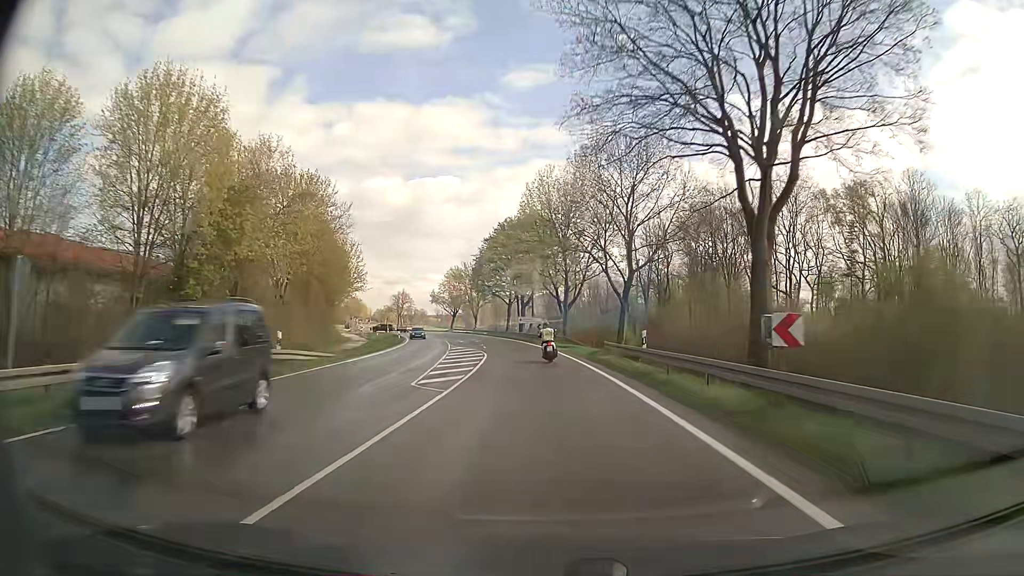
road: secondary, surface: asphalt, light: Day
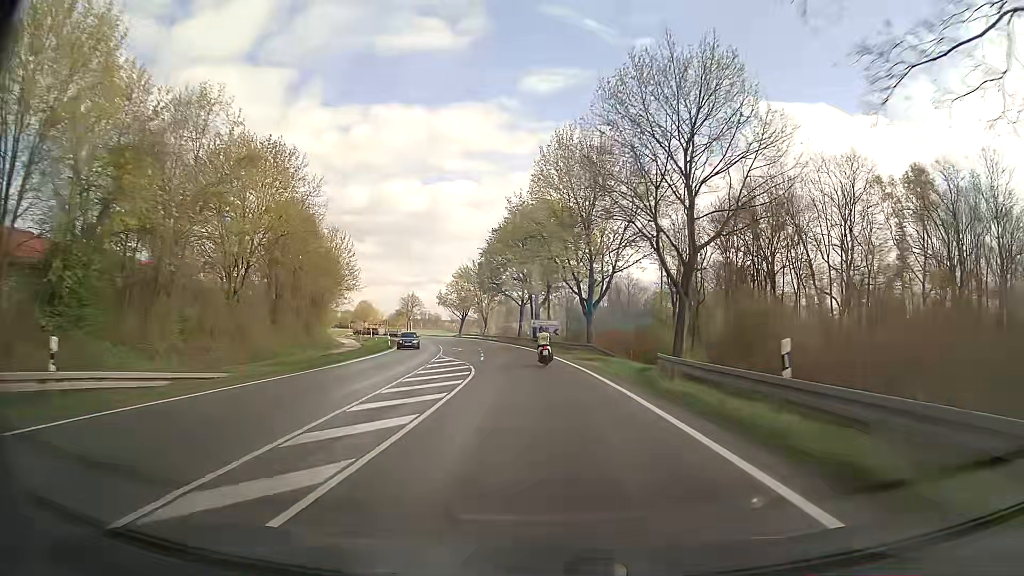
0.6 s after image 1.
(-0.2, +12.3) m; -2°
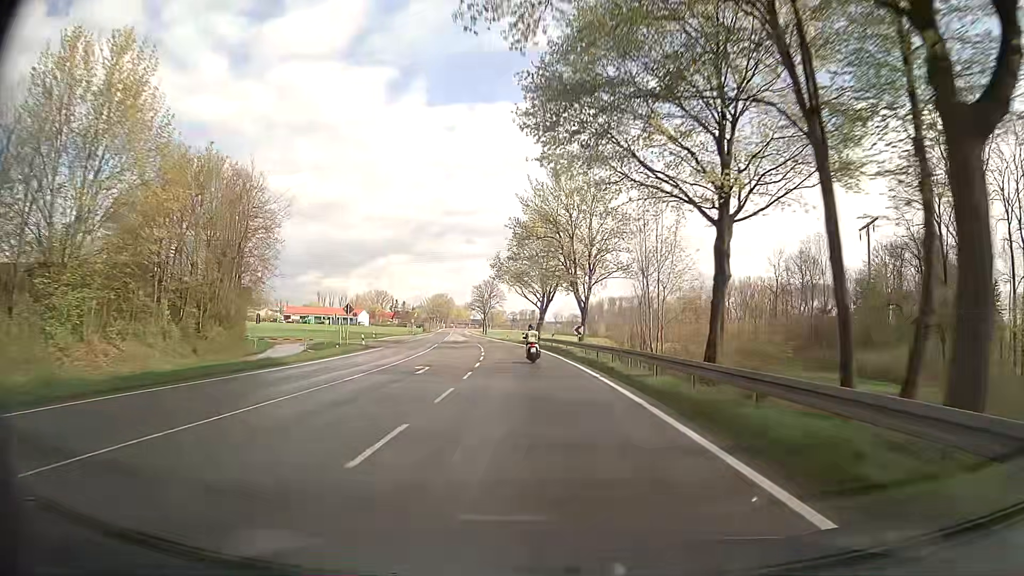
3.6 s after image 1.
(-4.7, +62.7) m; -9°
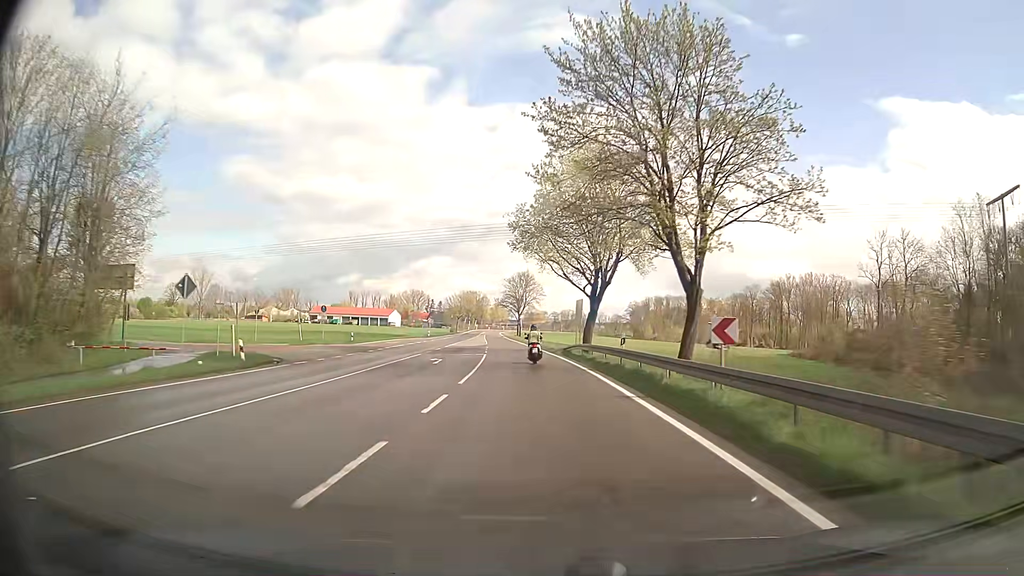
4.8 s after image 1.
(-0.8, +25.8) m; -4°
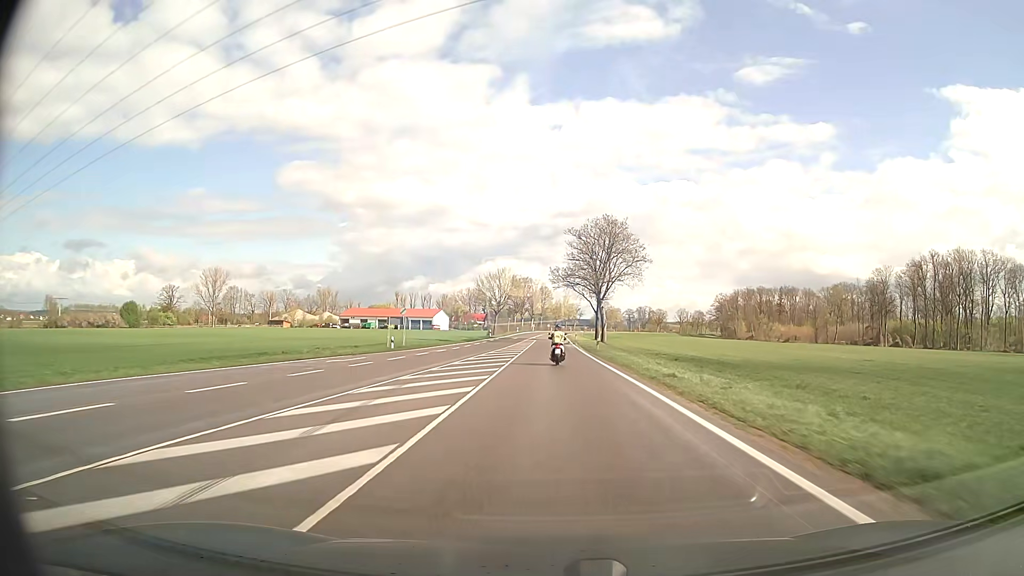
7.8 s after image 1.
(-4.1, +64.6) m; -6°
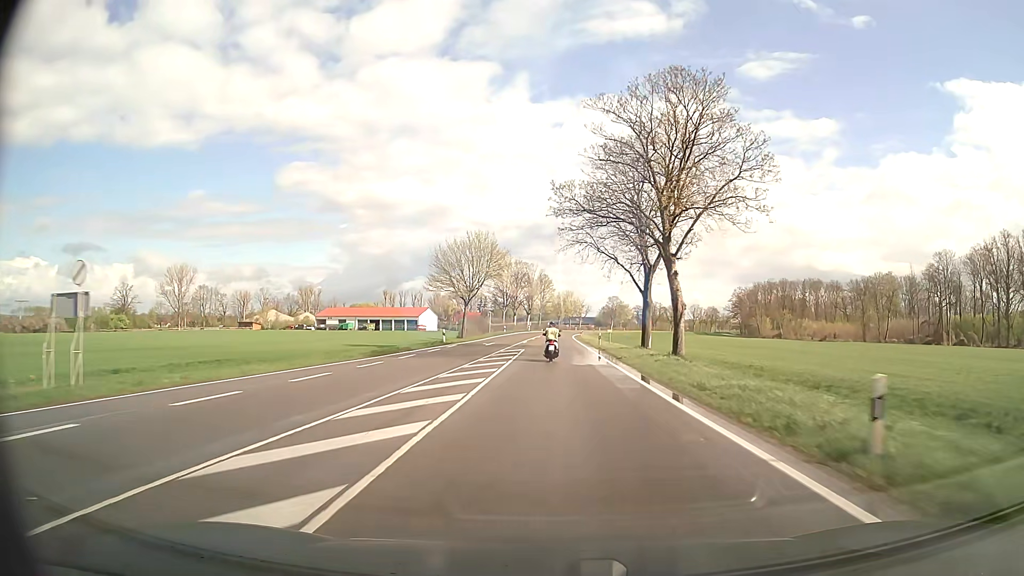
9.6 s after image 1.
(0.0, +38.6) m; 0°
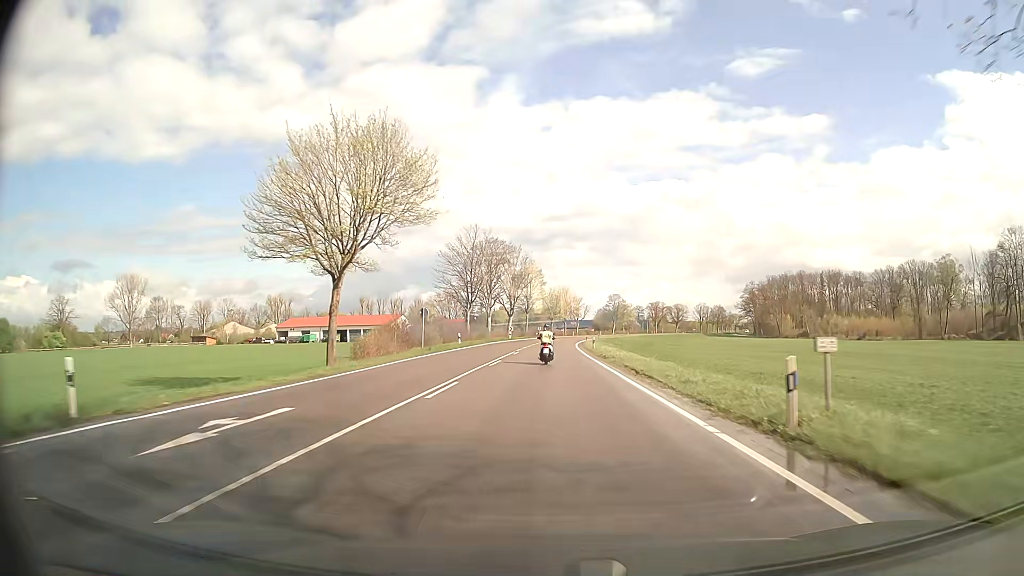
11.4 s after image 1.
(+0.3, +38.3) m; +1°
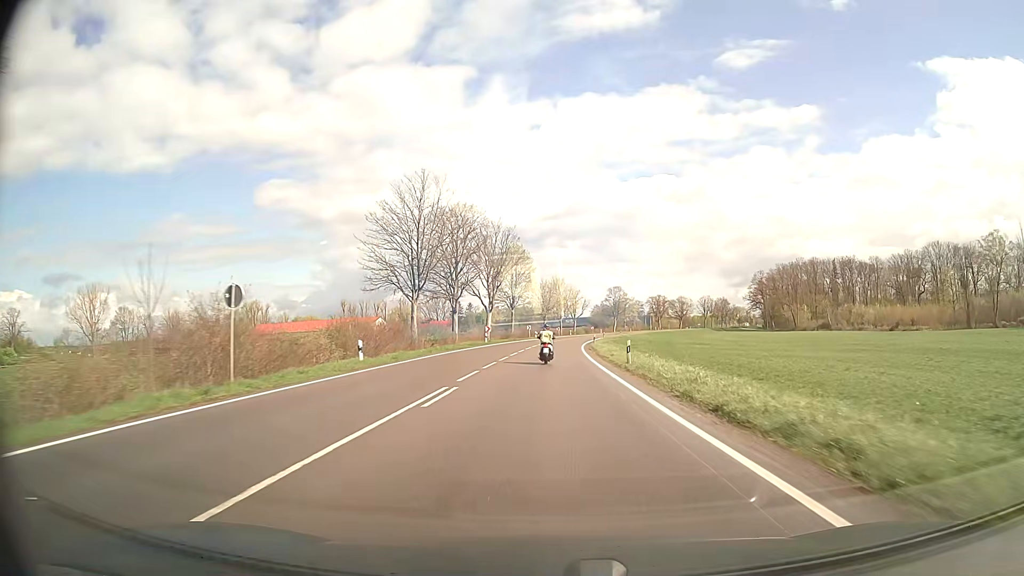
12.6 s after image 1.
(0.0, +25.4) m; 0°
(0, +10) (0, +20) (0, +30) (+1, +40) (+1, +50) (+1, +60) (+2, +70) (+3, +80) (+4, +90) (+5, +100) m
